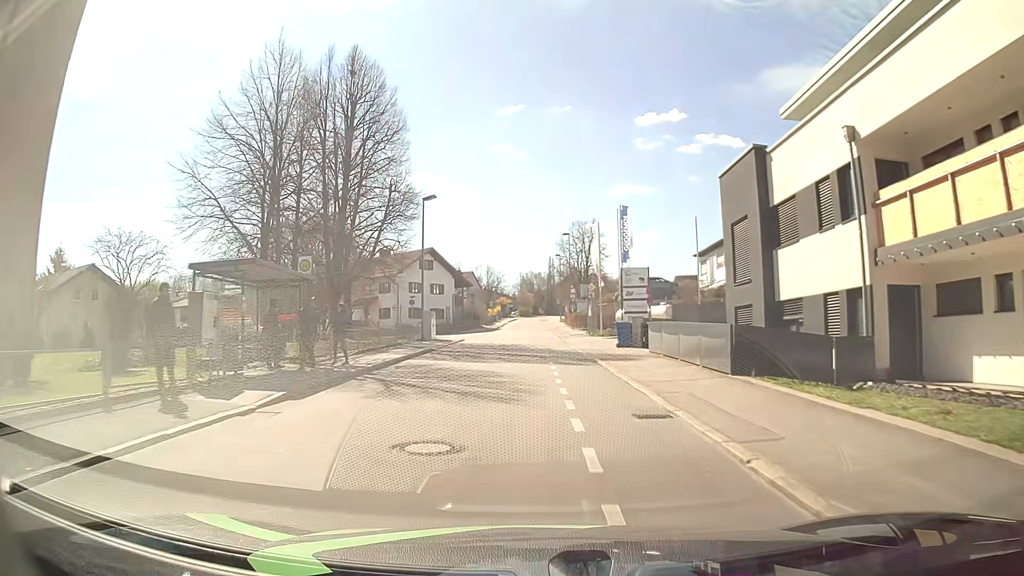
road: residential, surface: asphalt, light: Day
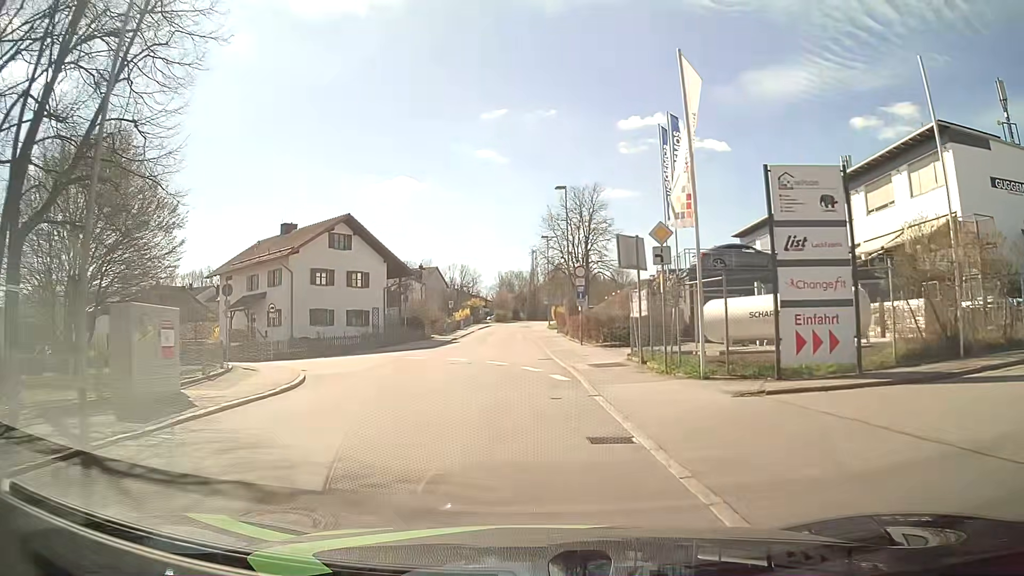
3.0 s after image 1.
(+0.5, +28.2) m; +2°
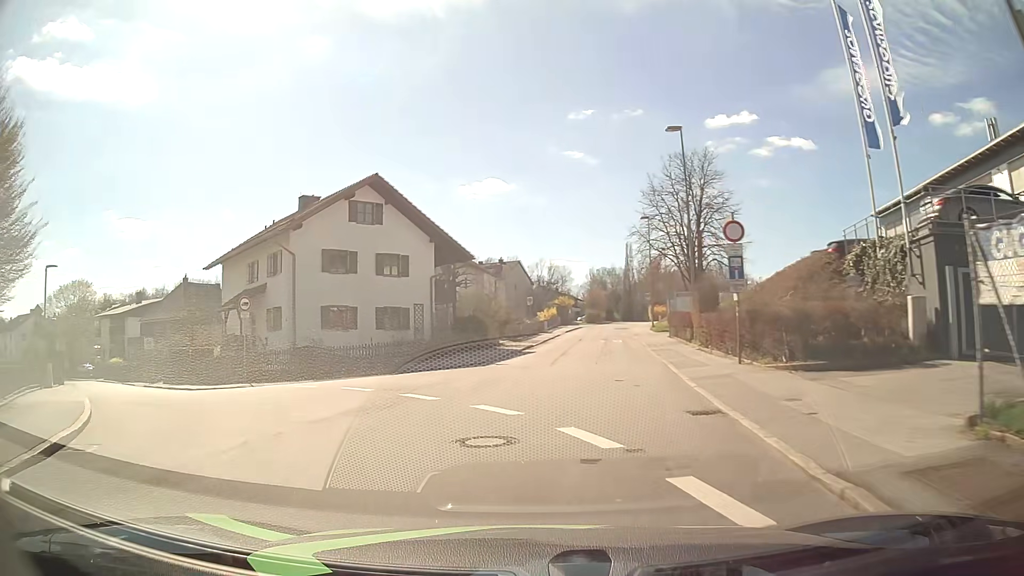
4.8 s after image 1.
(-0.6, +14.1) m; -8°
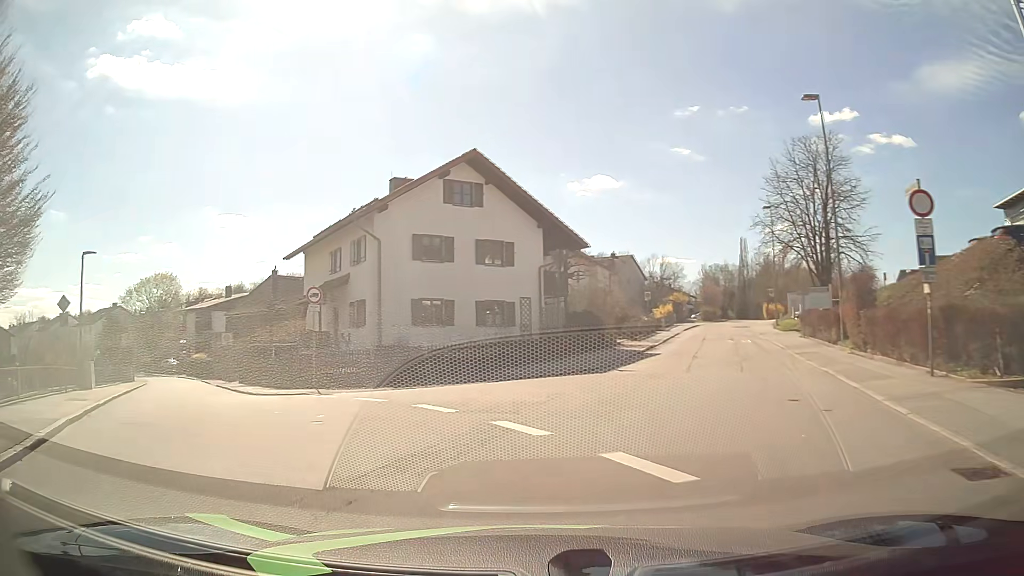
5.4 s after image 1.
(-0.4, +4.4) m; -10°
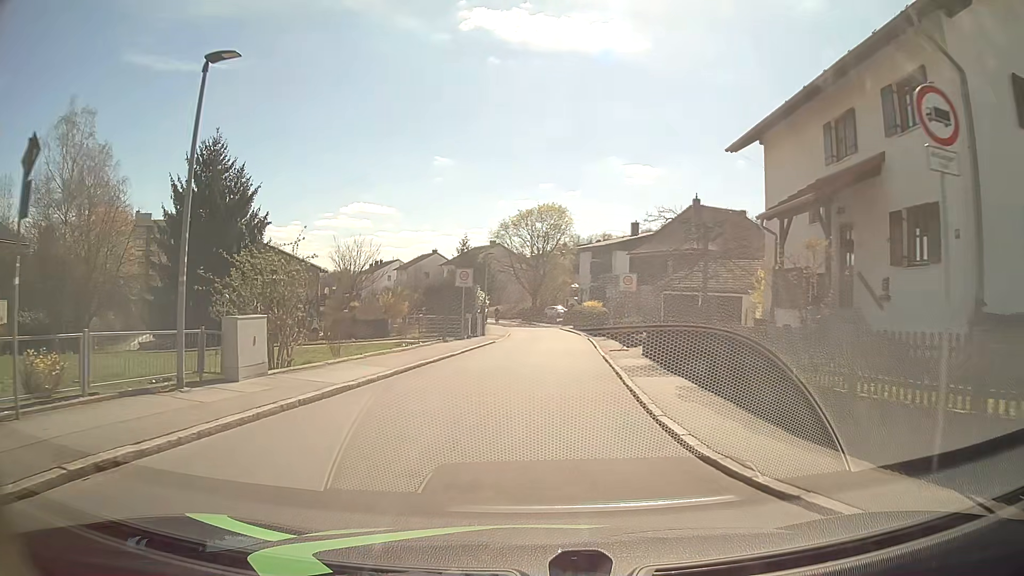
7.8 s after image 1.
(-6.3, +16.0) m; -35°
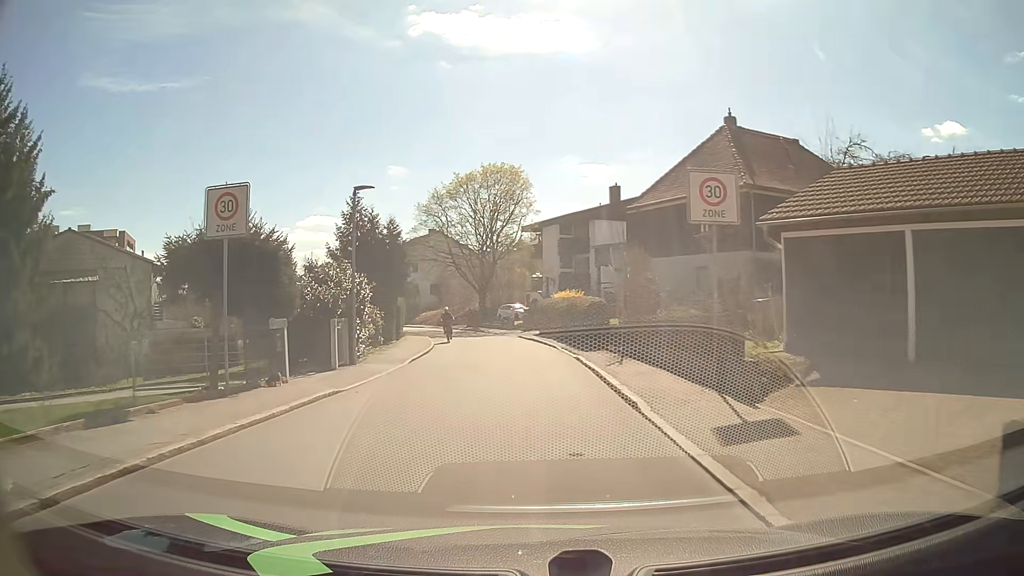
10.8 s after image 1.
(+1.0, +22.4) m; +4°
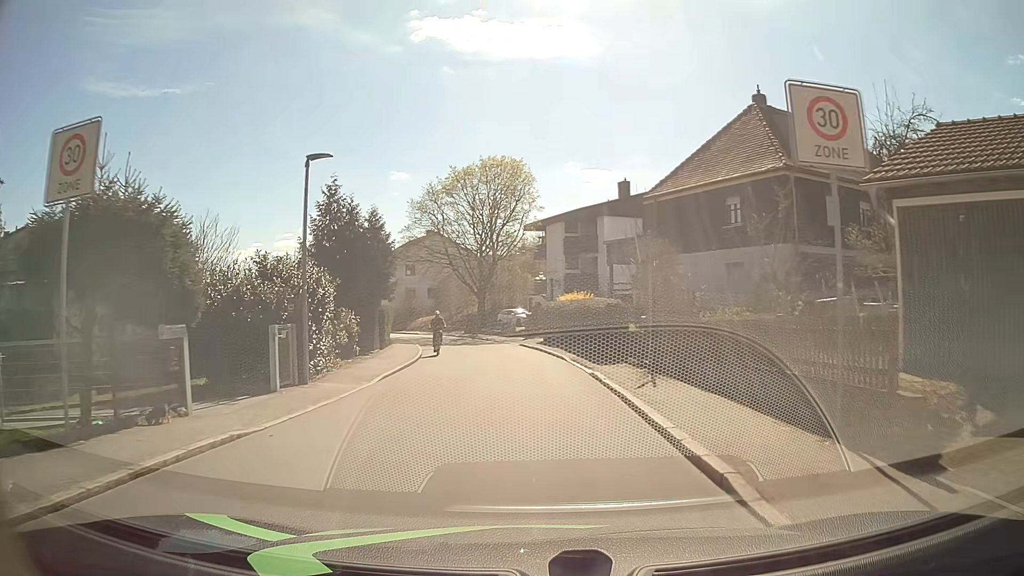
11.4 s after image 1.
(0.0, +4.5) m; 0°
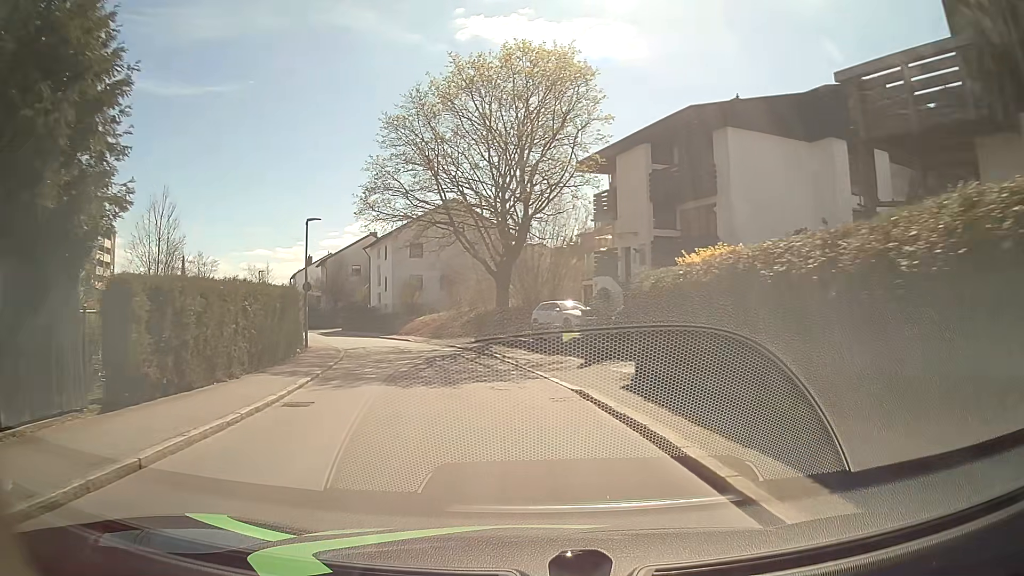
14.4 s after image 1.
(-0.5, +22.9) m; -4°
(0, +10) (-2, +20) (-4, +30) (-8, +39) (-13, +48) (-18, +56) (-23, +65) (-29, +73) (-34, +81) (-40, +90) m
